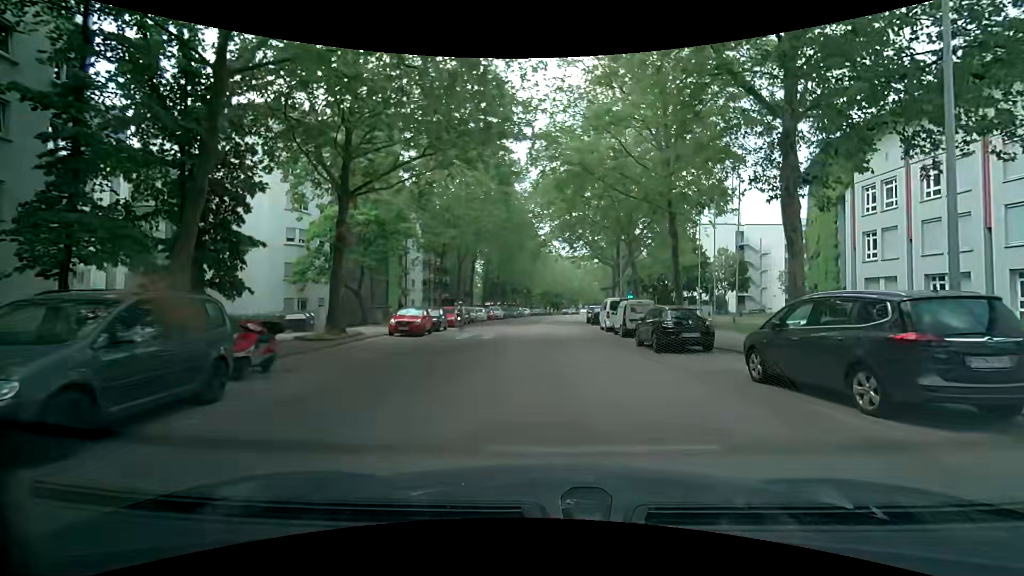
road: residential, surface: asphalt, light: Day
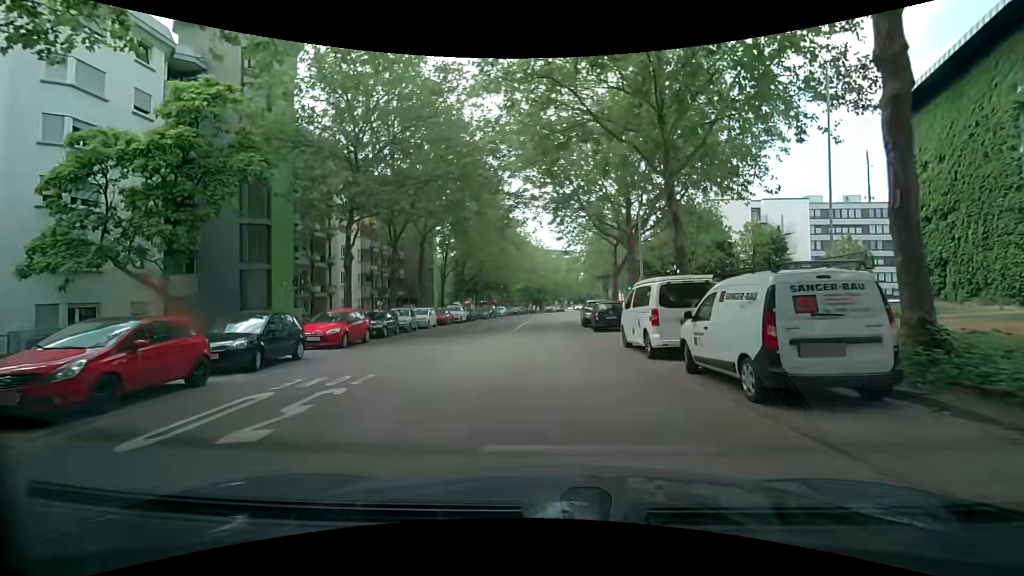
(+0.7, +16.9) m; +1°
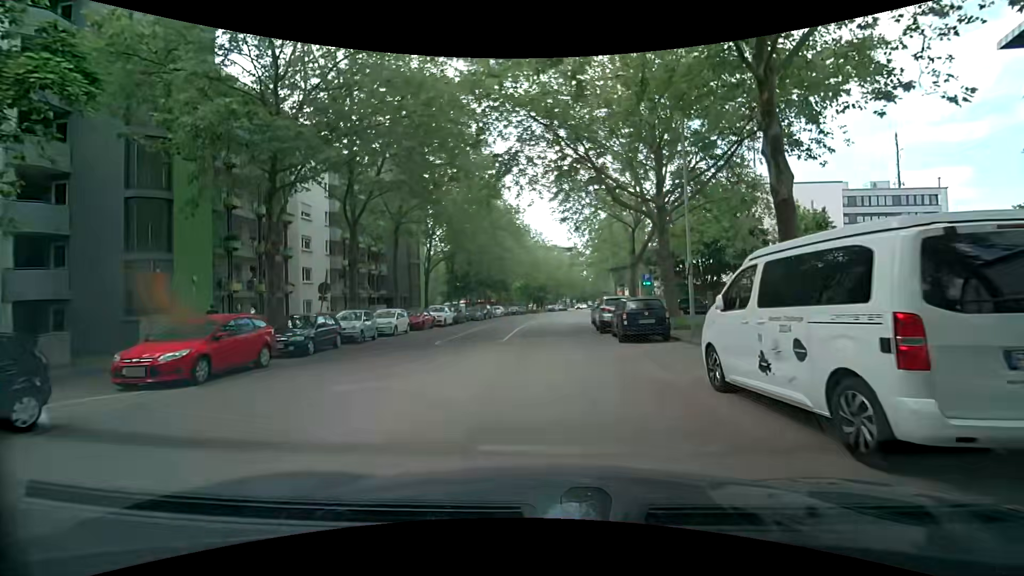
(+0.1, +8.1) m; +1°
